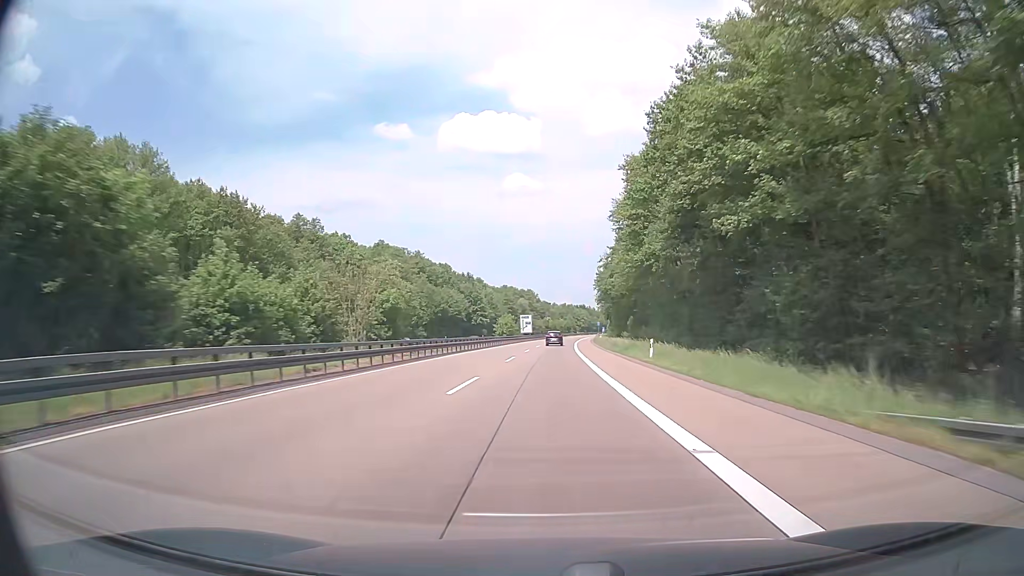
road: motorway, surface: asphalt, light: Day
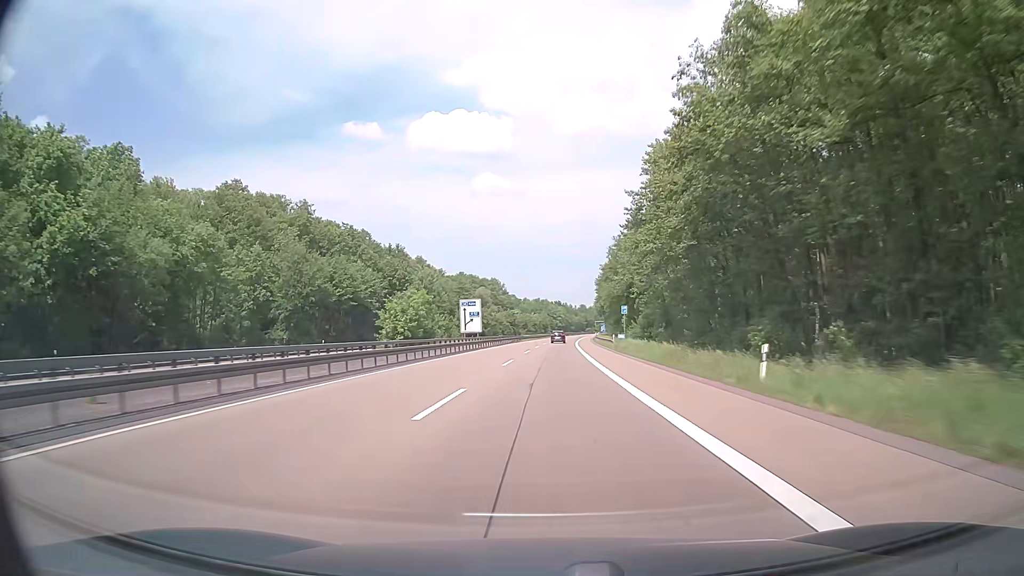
(+1.6, +76.0) m; +2°
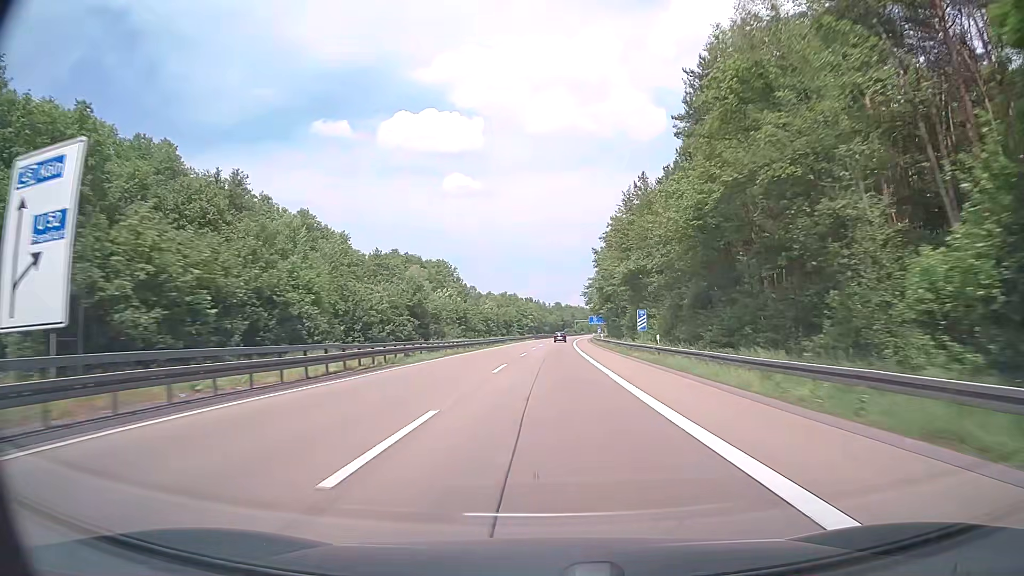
(+1.7, +76.0) m; +3°
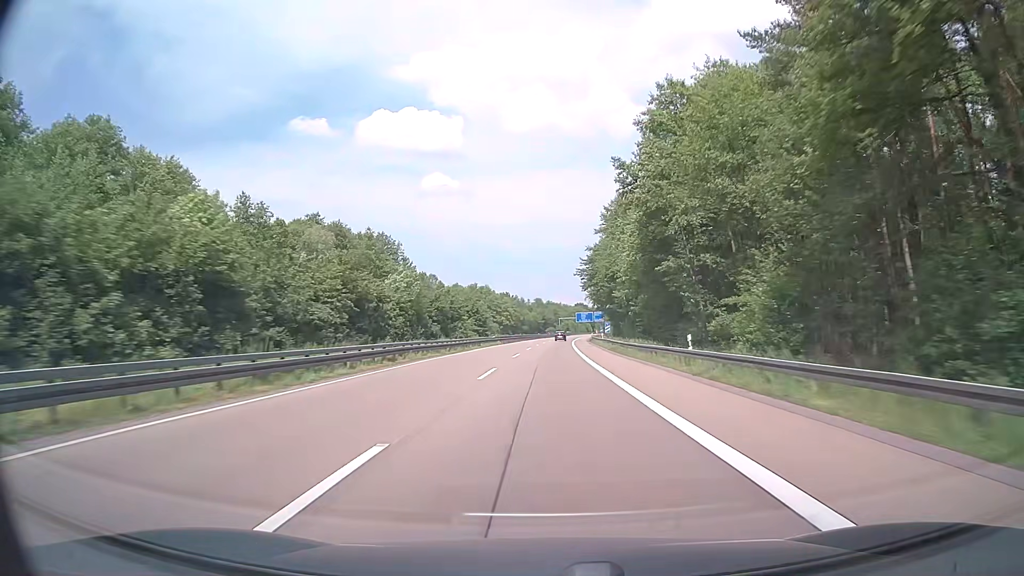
(+0.8, +57.0) m; +2°
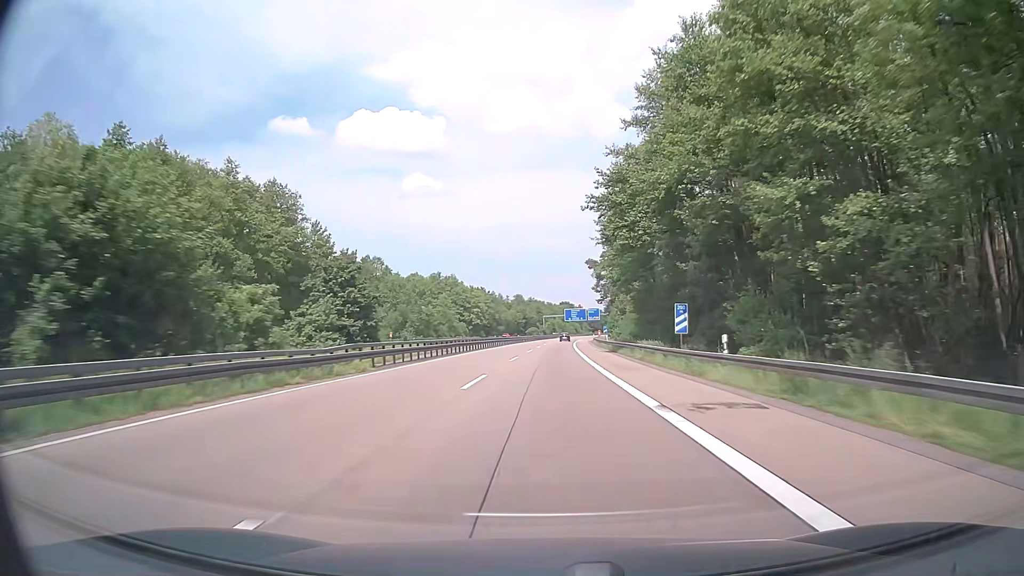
(+0.8, +57.1) m; +1°
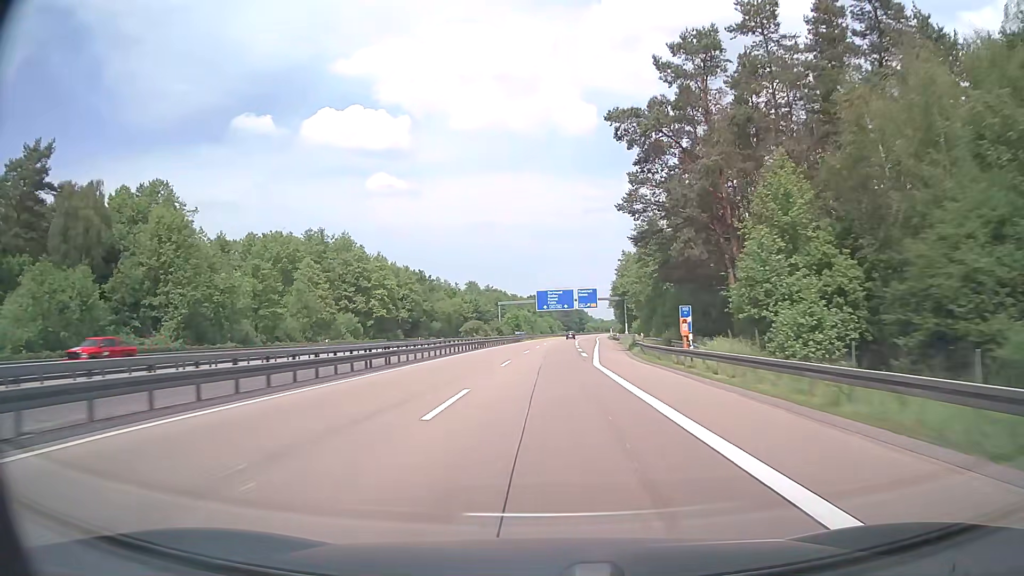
(+2.5, +95.0) m; +3°
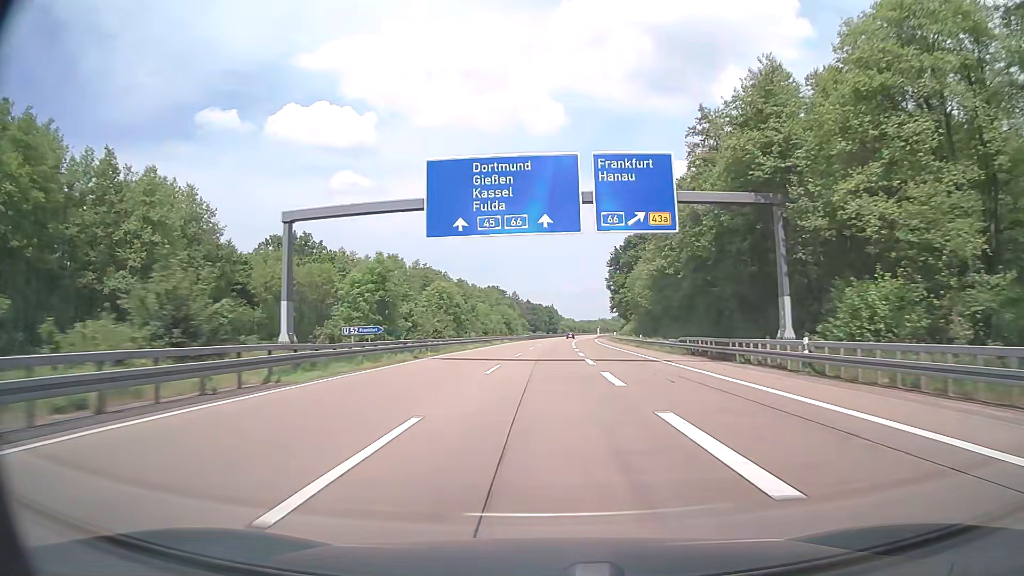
(+2.6, +95.0) m; +3°
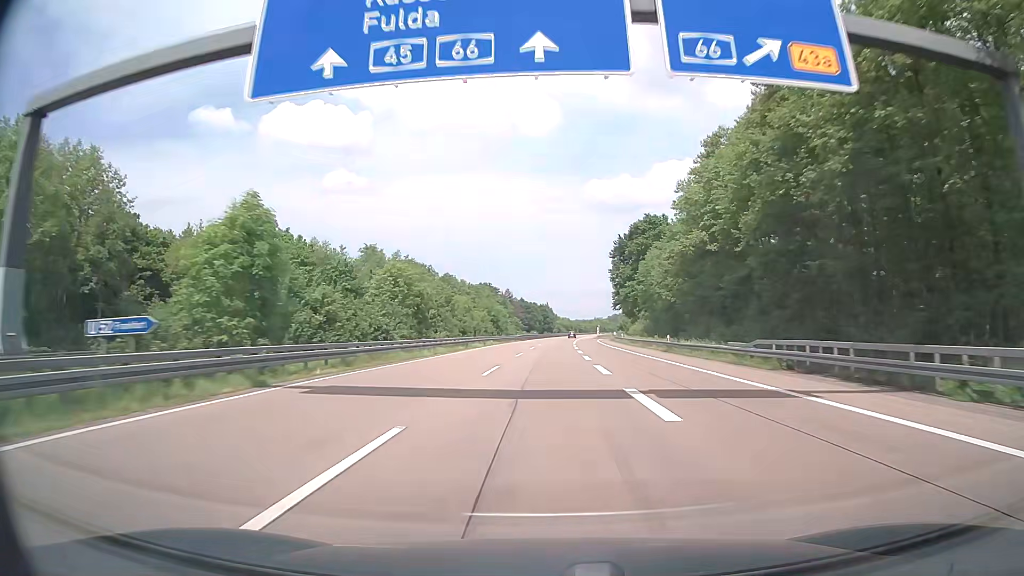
(+0.1, +19.0) m; +1°
(0, +10) (0, +20) (0, +30) (0, +40) (+1, +50) (+1, +60) (+1, +70) (+1, +80) (+2, +90) (+2, +100) m
